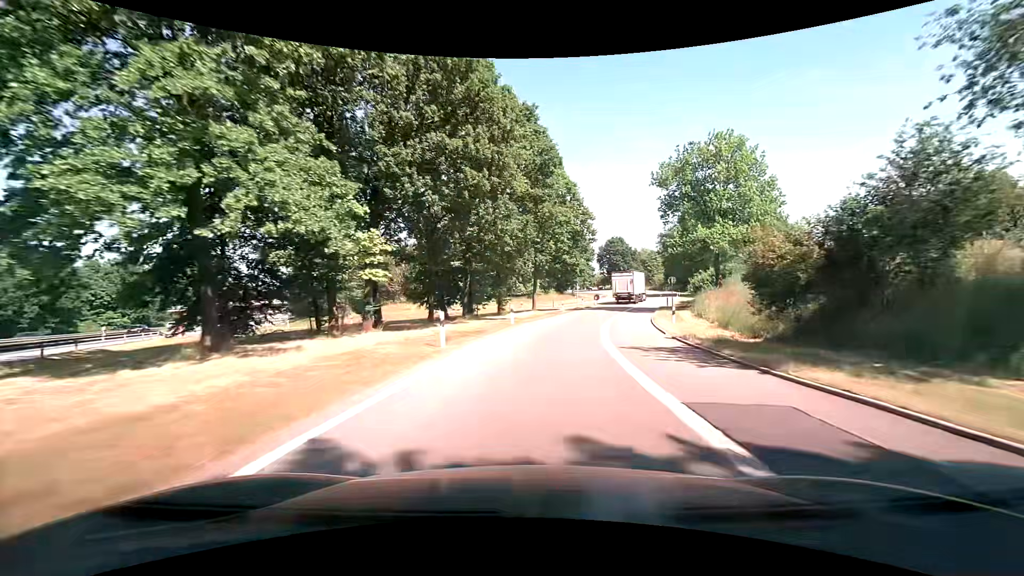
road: motorway_link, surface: asphalt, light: Day
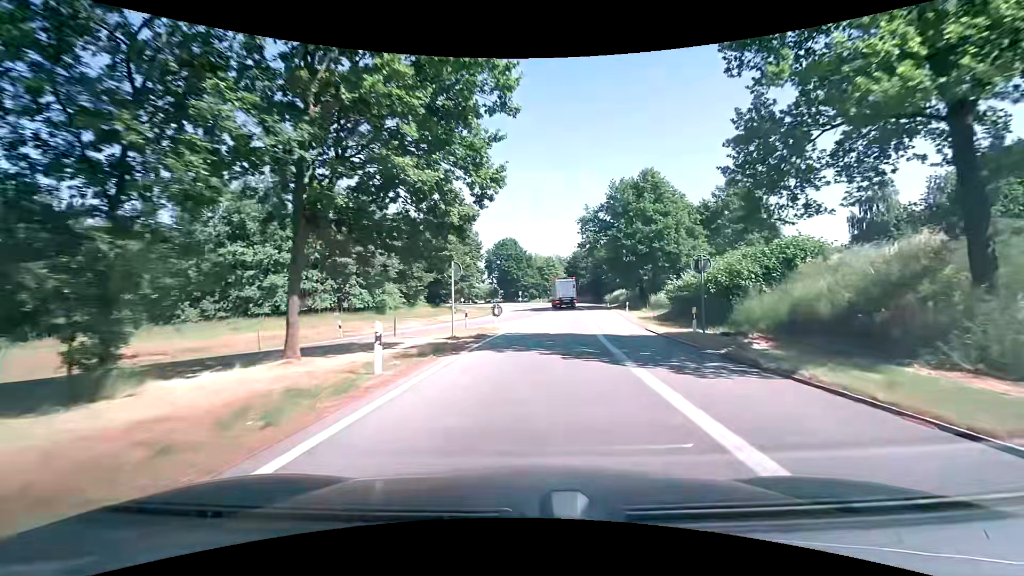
(+3.5, +34.1) m; +12°
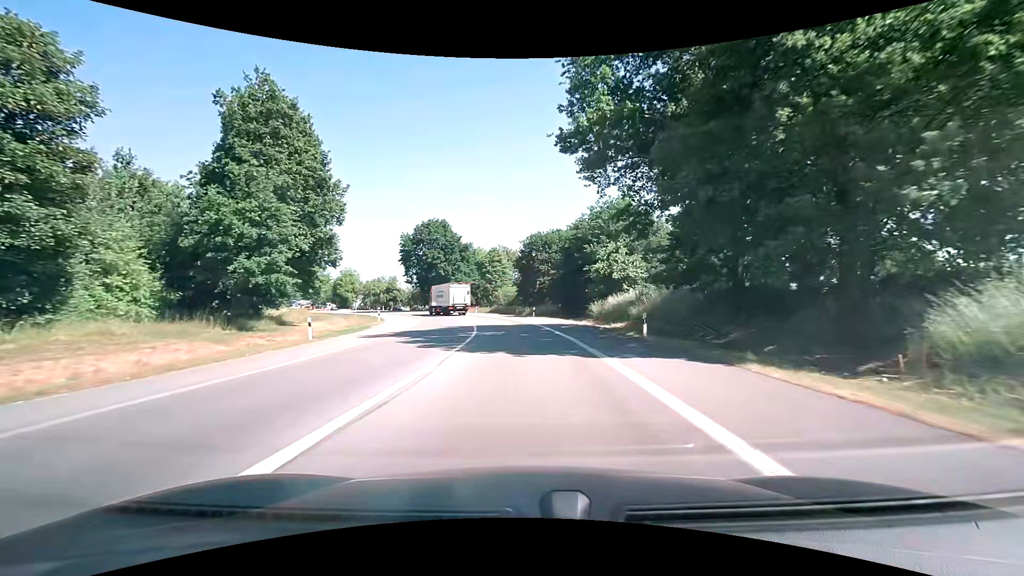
(+3.8, +43.1) m; +6°
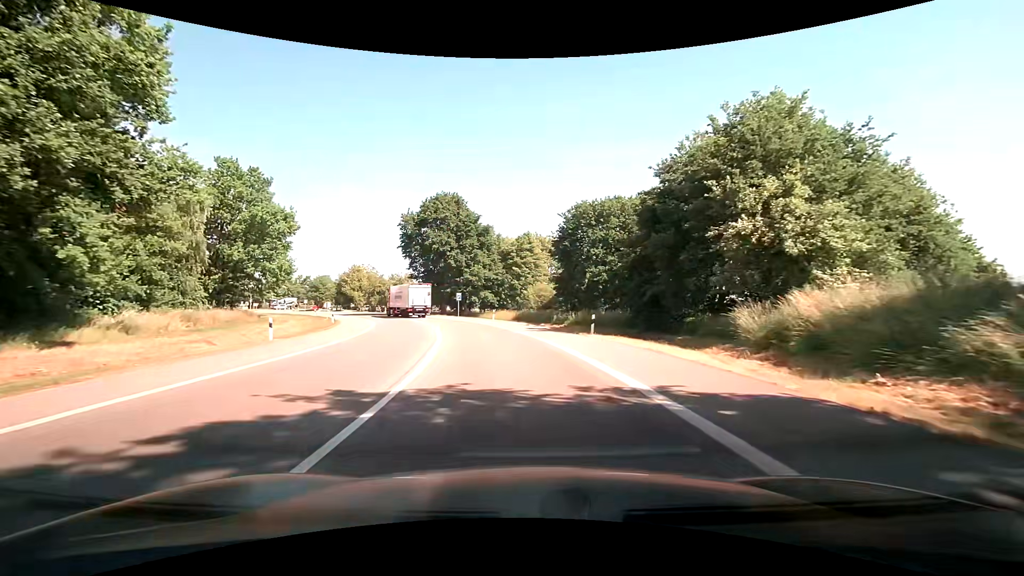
(-0.6, +25.3) m; -4°
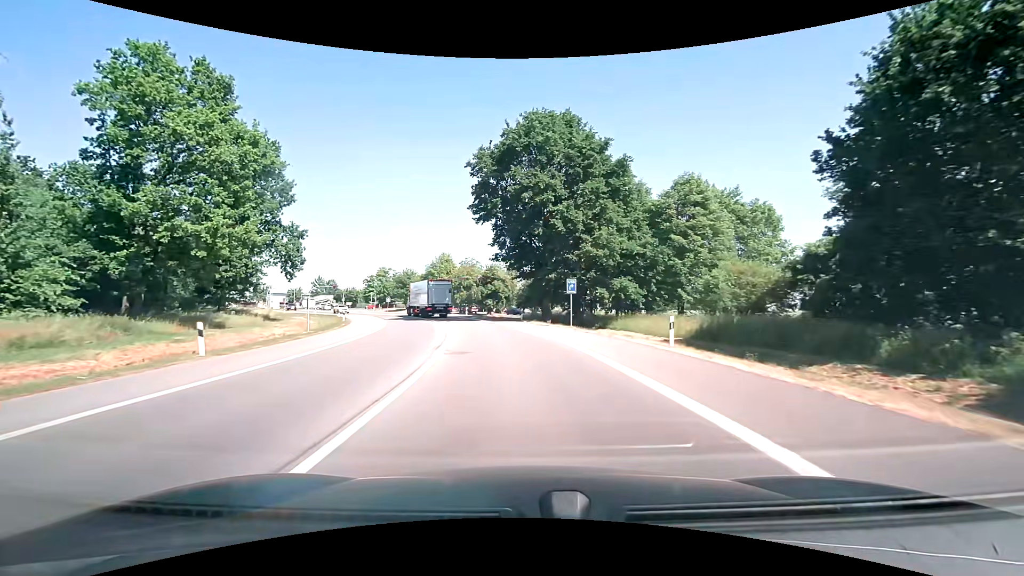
(-3.5, +32.5) m; -13°
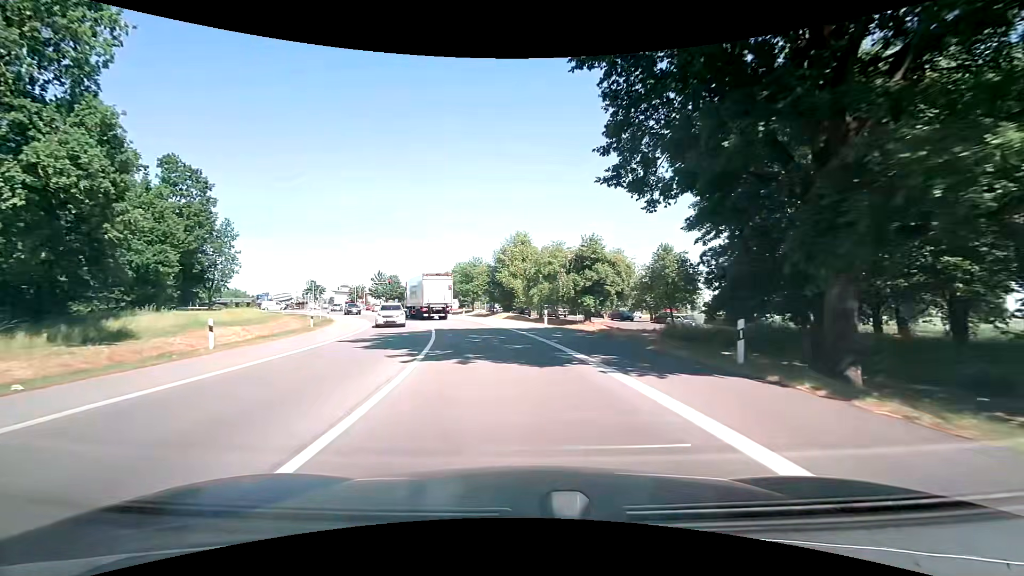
(-2.6, +31.3) m; -10°
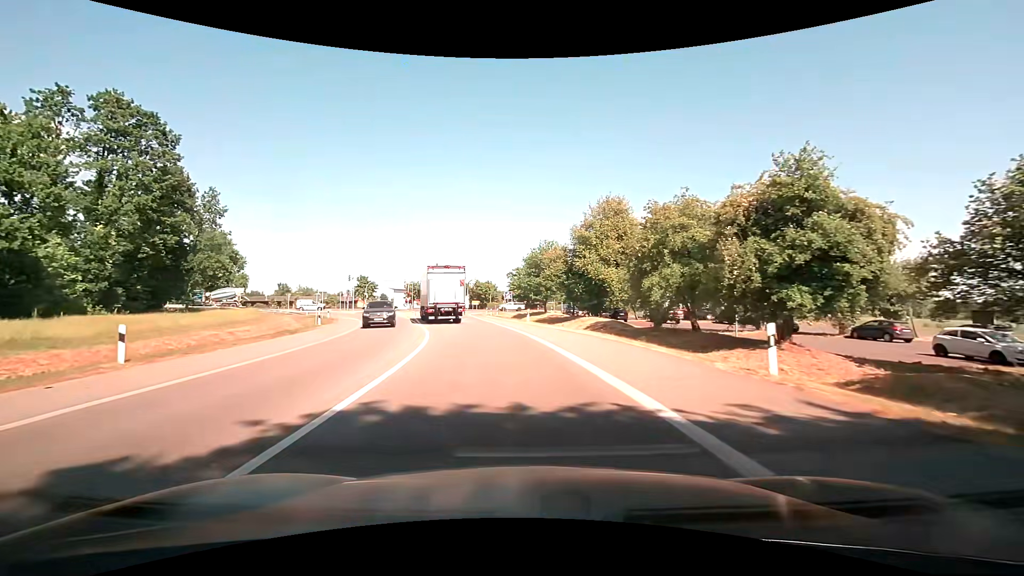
(-1.6, +22.1) m; -7°
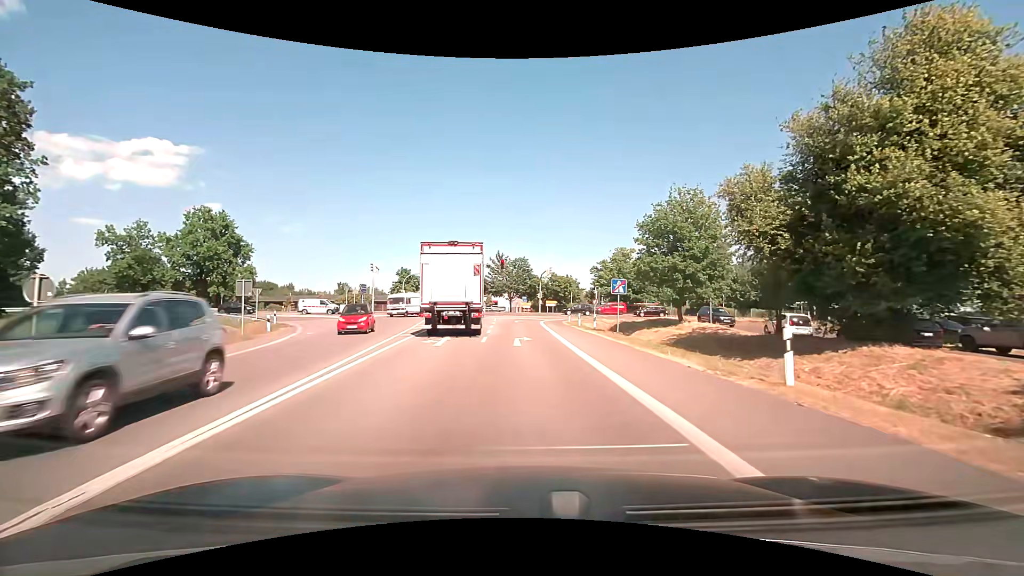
(-3.4, +29.6) m; -10°
